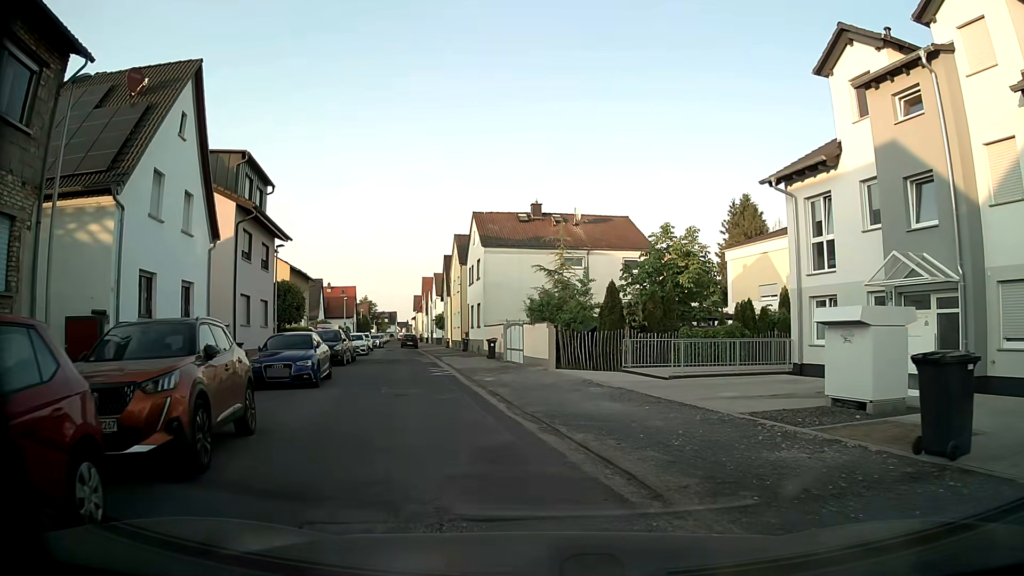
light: Day
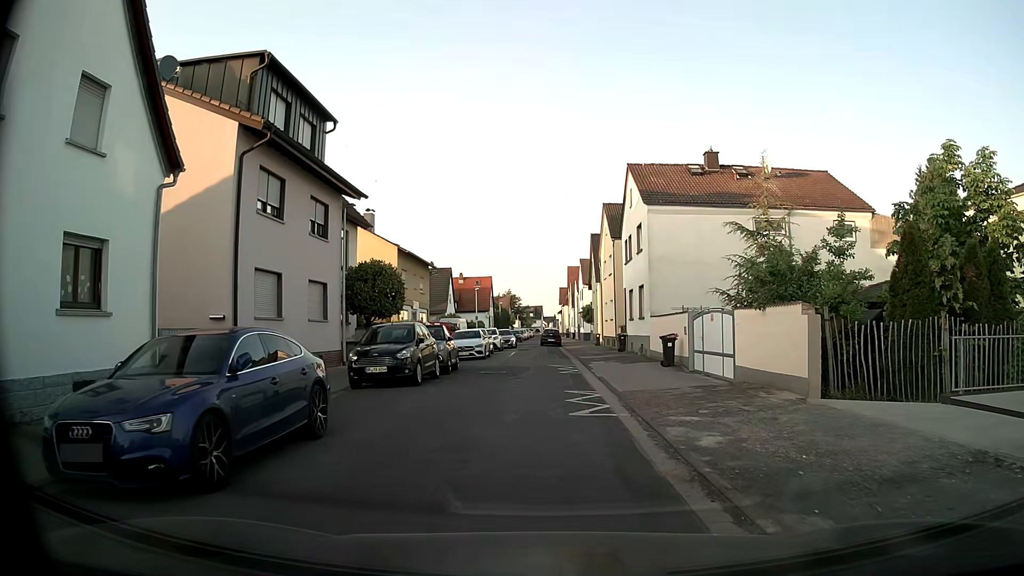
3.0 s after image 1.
(-1.8, +11.8) m; -15°
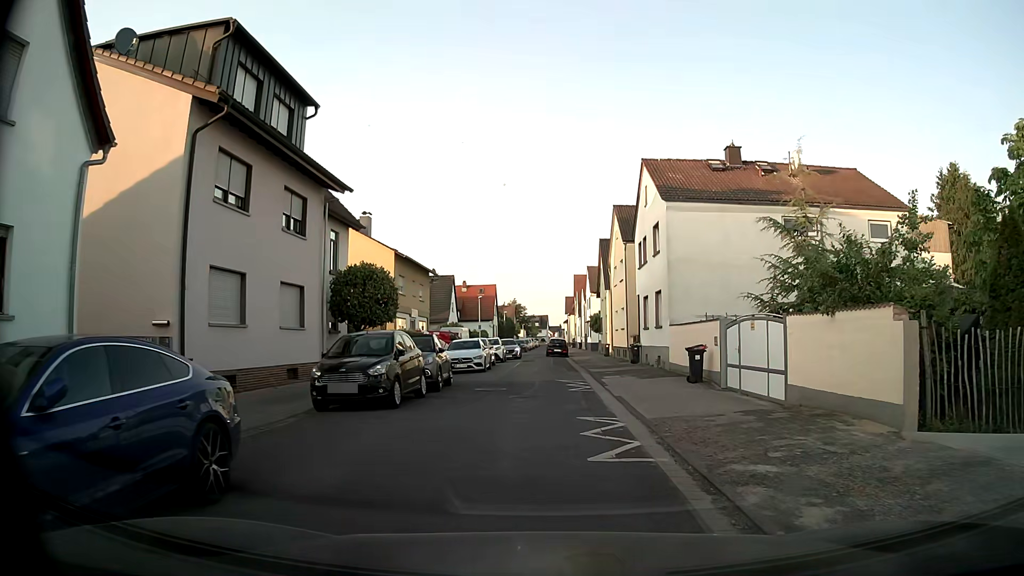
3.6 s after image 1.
(0.0, +3.1) m; +1°
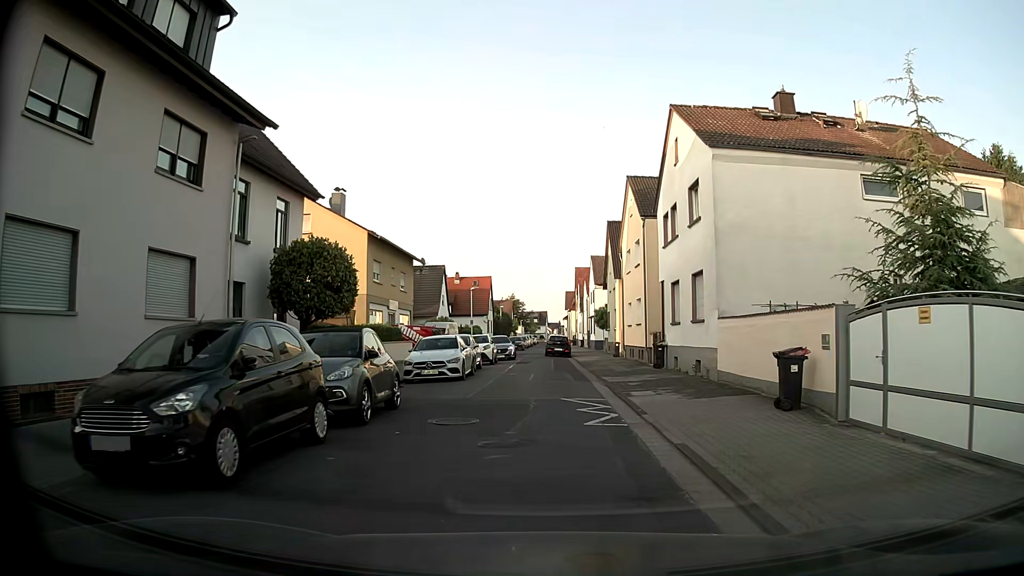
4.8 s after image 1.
(-0.2, +7.3) m; -2°
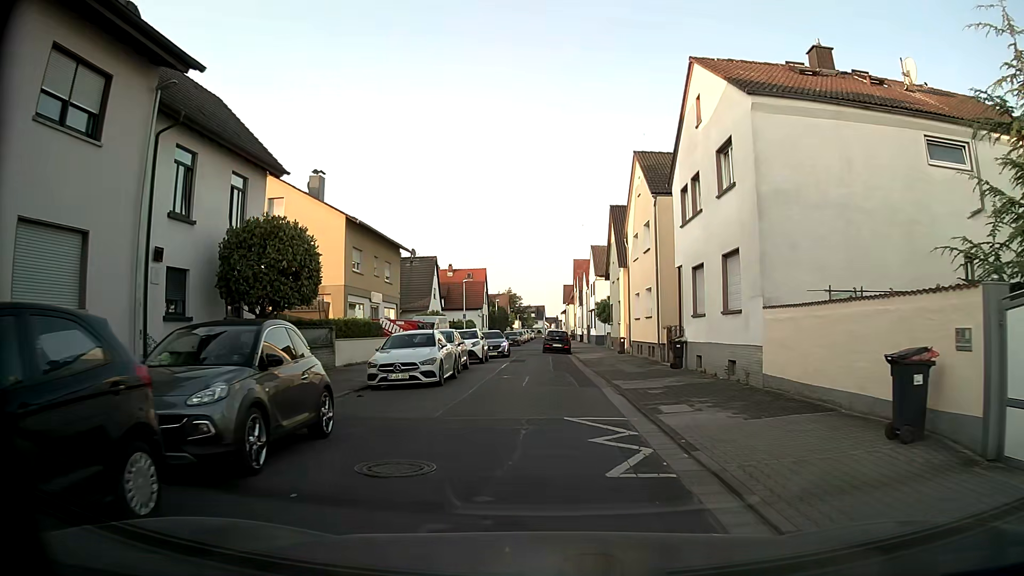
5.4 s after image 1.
(0.0, +4.0) m; +1°
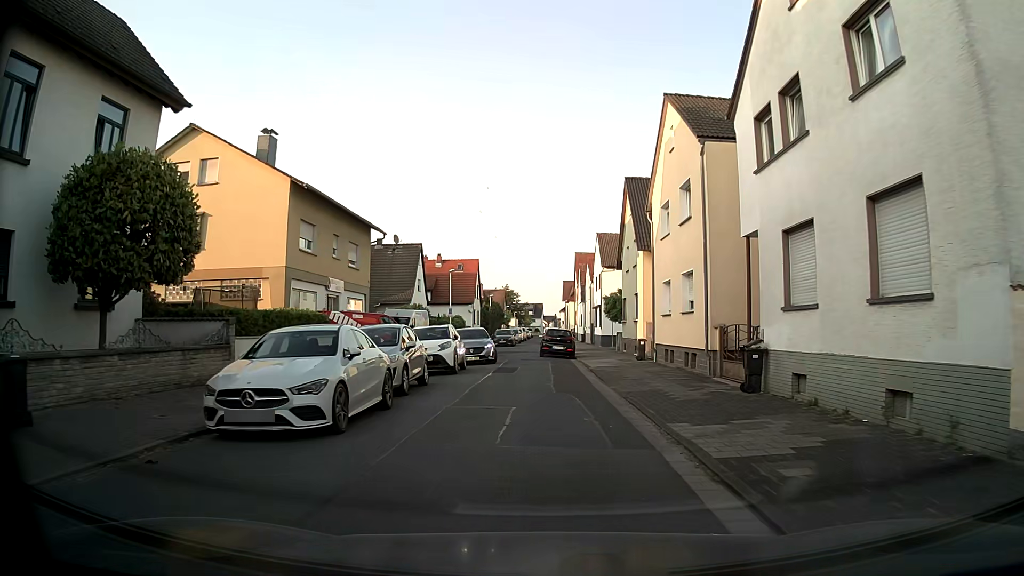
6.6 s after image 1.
(-0.1, +8.3) m; 0°
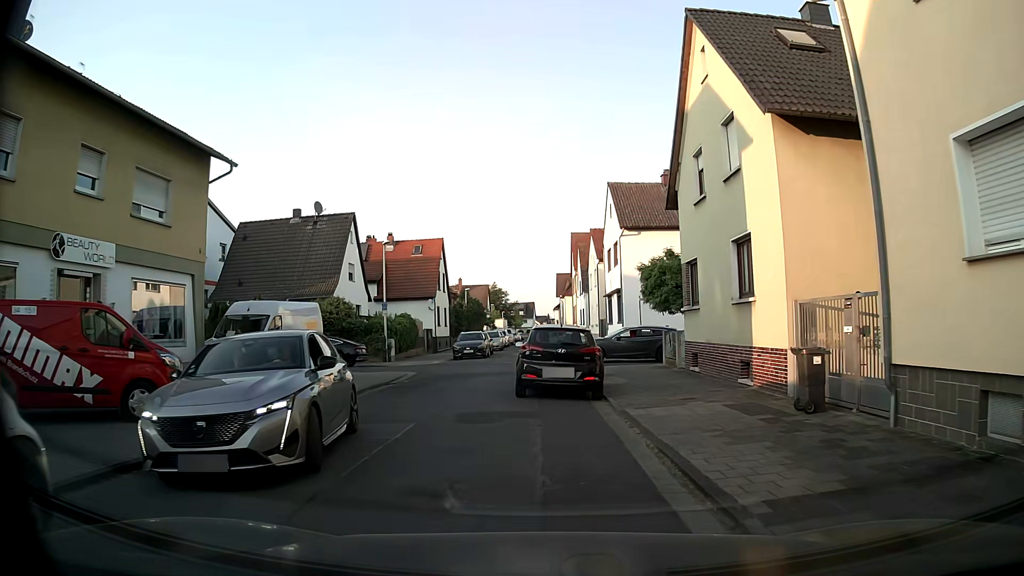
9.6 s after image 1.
(+0.2, +19.6) m; -1°
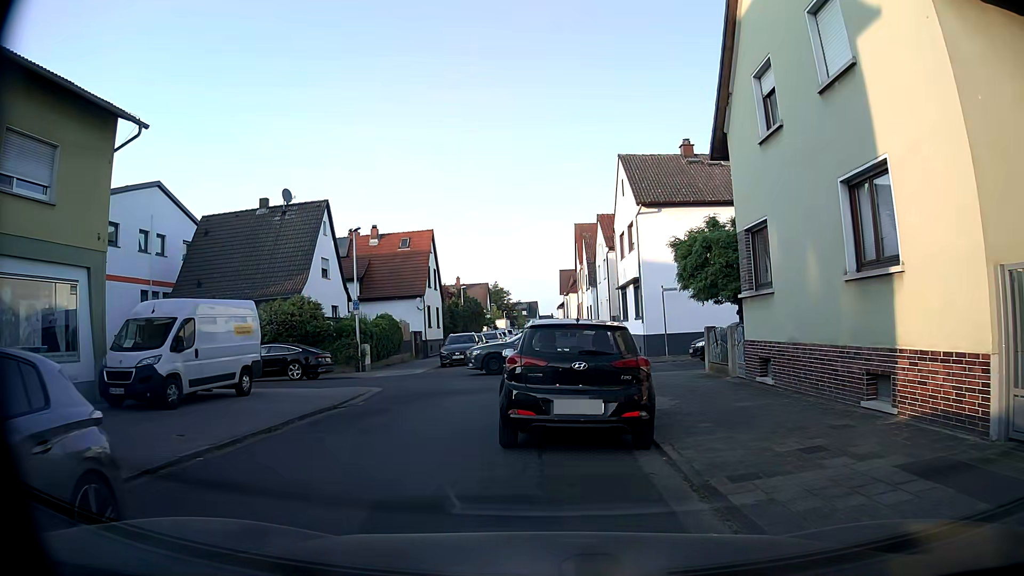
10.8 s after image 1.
(+0.1, +5.5) m; 0°
